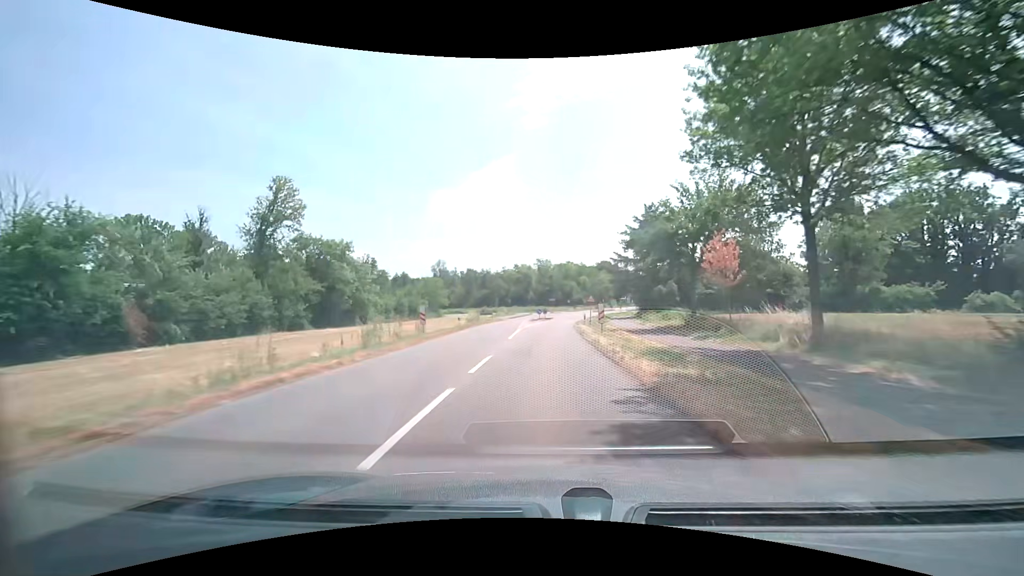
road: secondary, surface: asphalt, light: Day
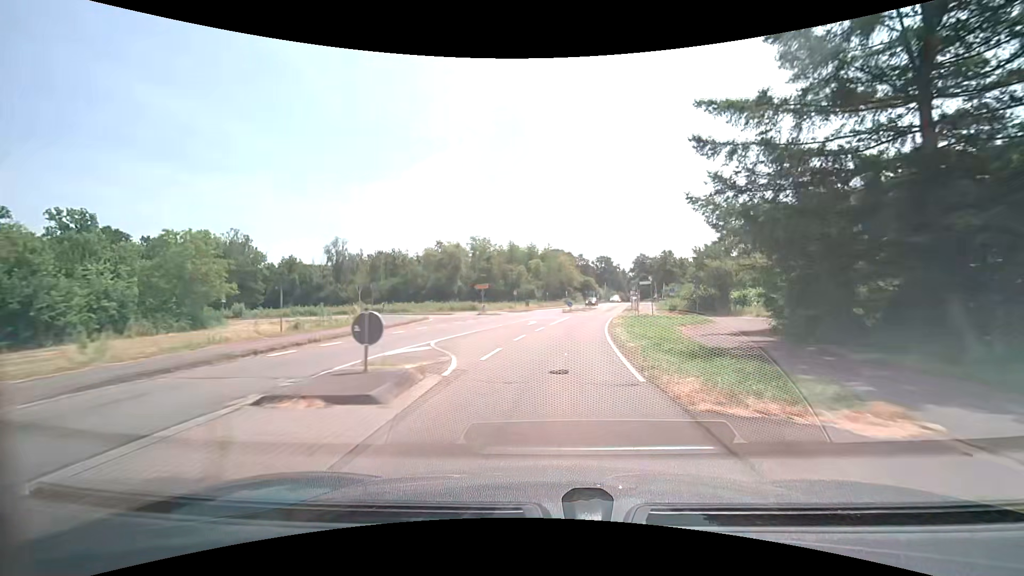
(+1.9, +53.1) m; +6°
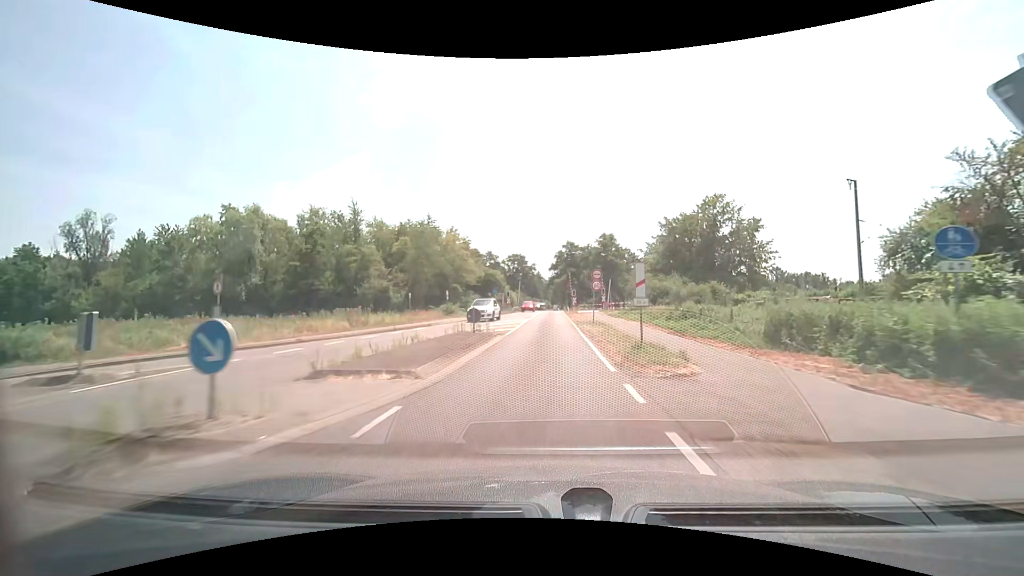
(+4.9, +47.9) m; +10°
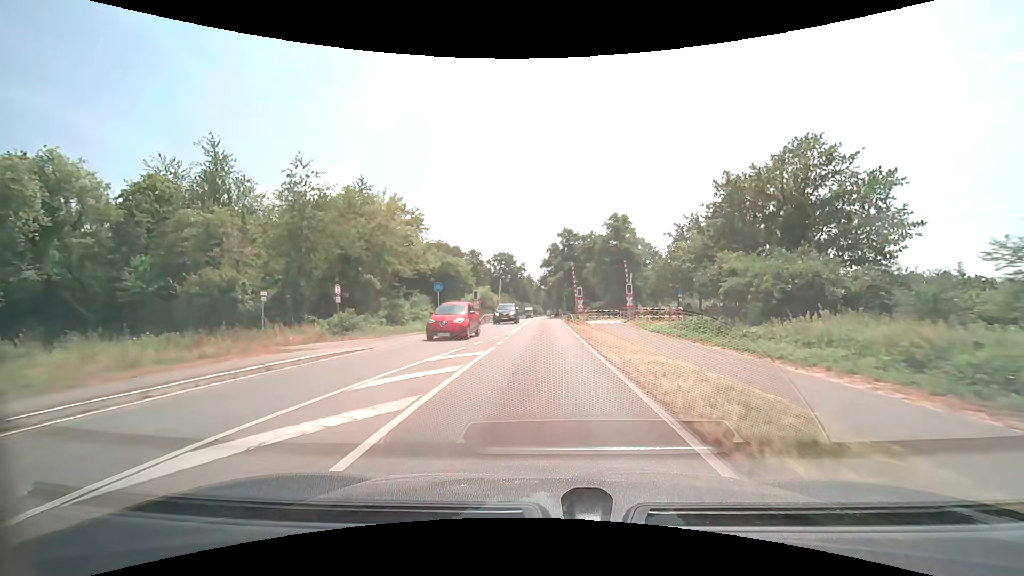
(+0.3, +25.1) m; +1°
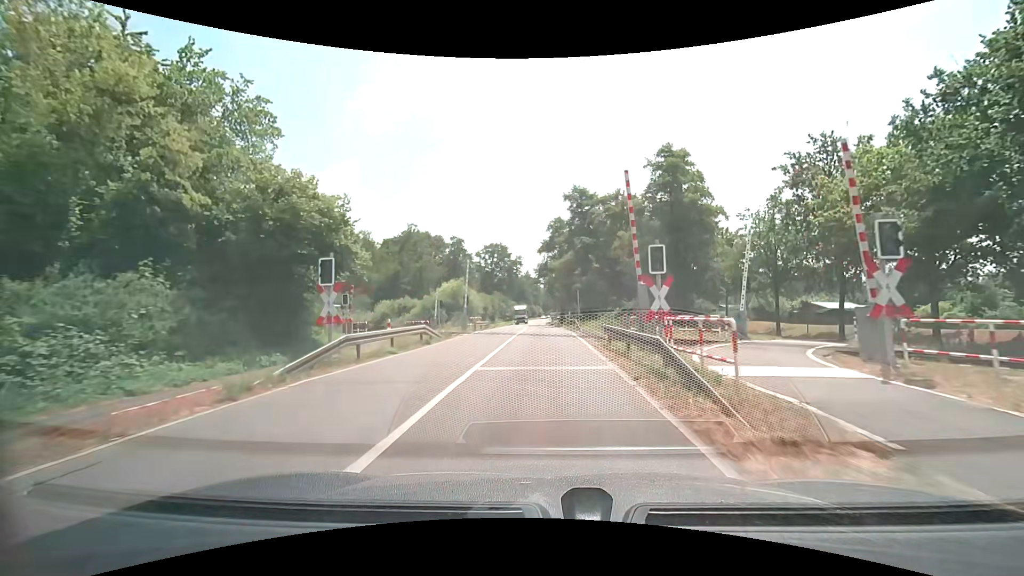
(+0.2, +29.7) m; 0°
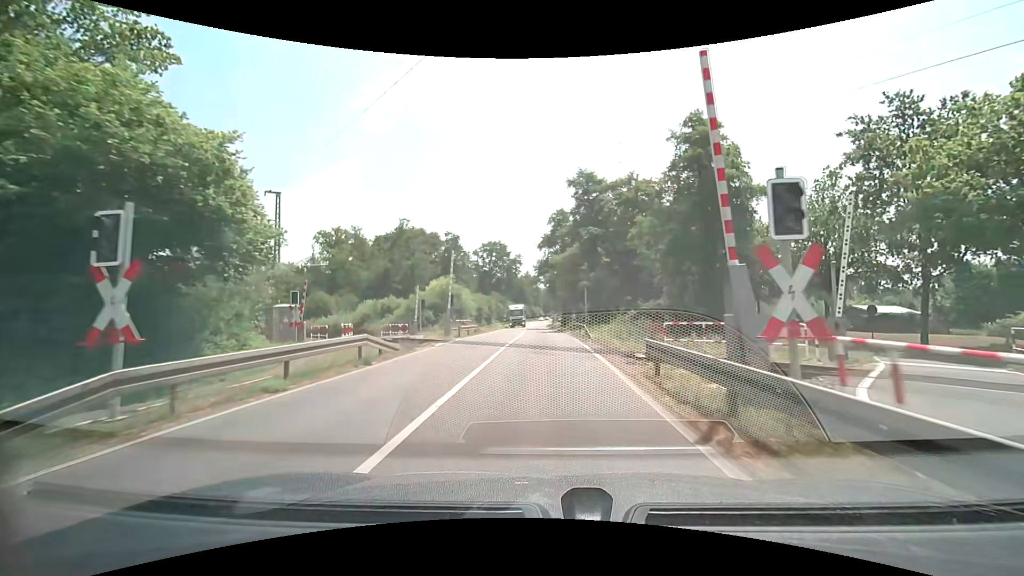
(0.0, +7.1) m; 0°
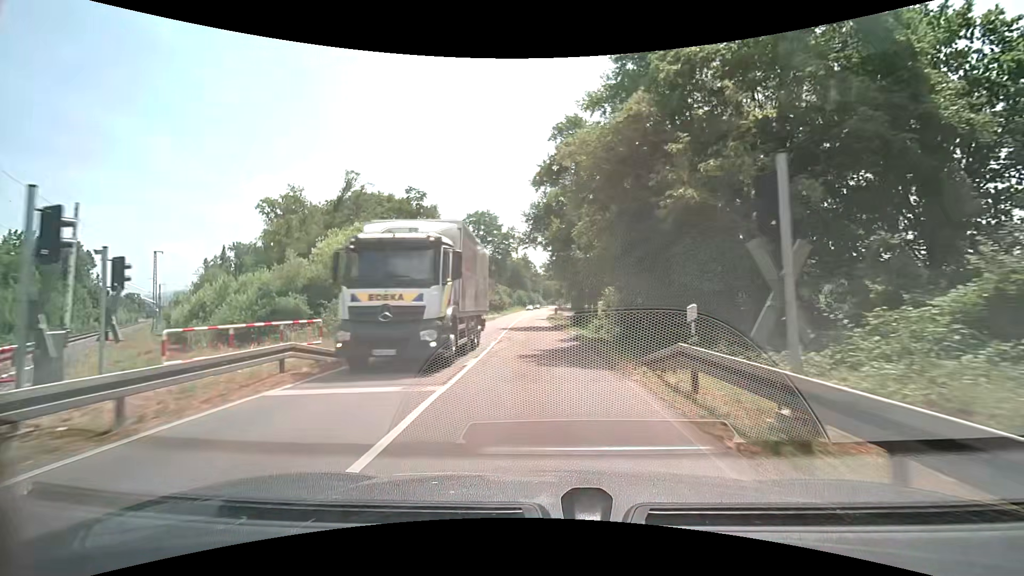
(-0.1, +28.7) m; 0°
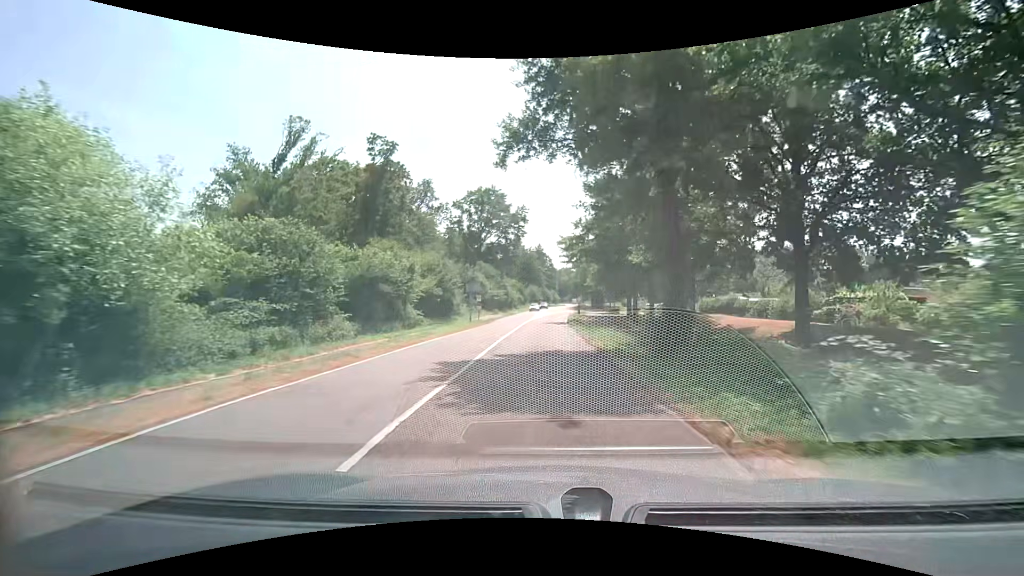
(-0.3, +22.1) m; -1°
(0, +10) (0, +20) (0, +30) (0, +40) (0, +50) (+1, +60) (+2, +70) (+2, +80) (+3, +90) (+4, +100) m
